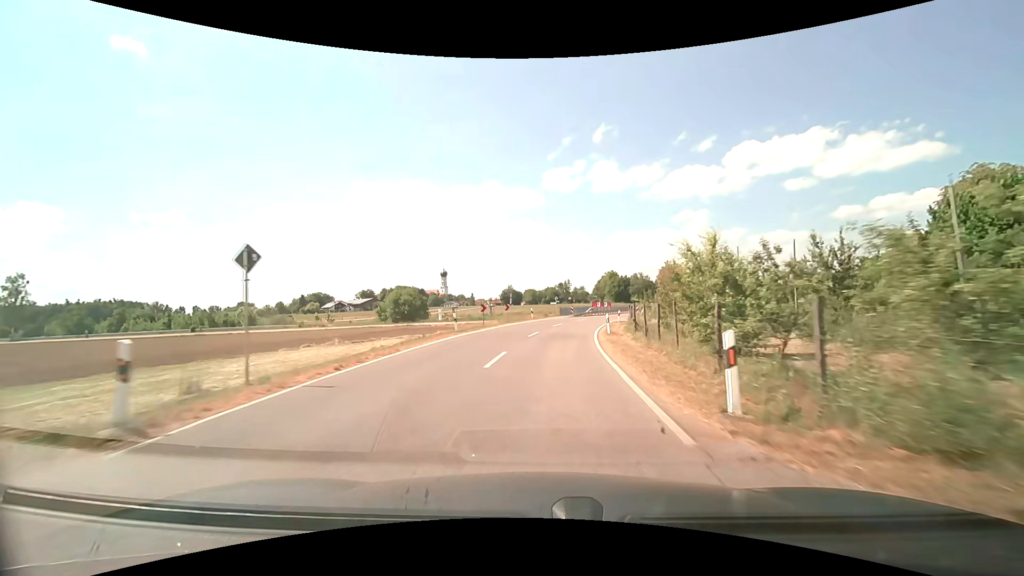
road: unclassified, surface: asphalt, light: Day
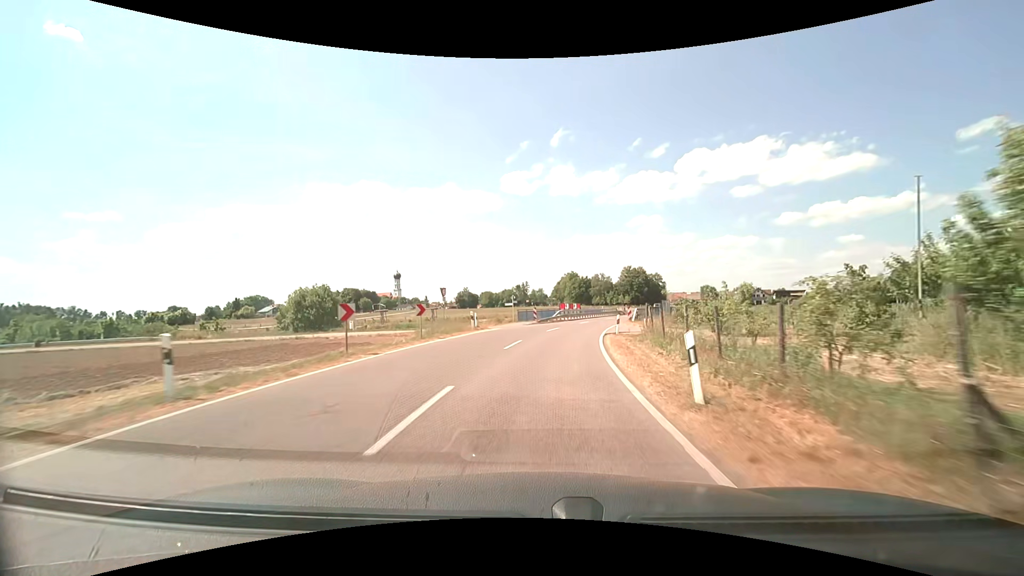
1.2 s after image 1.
(+0.6, +18.5) m; +5°
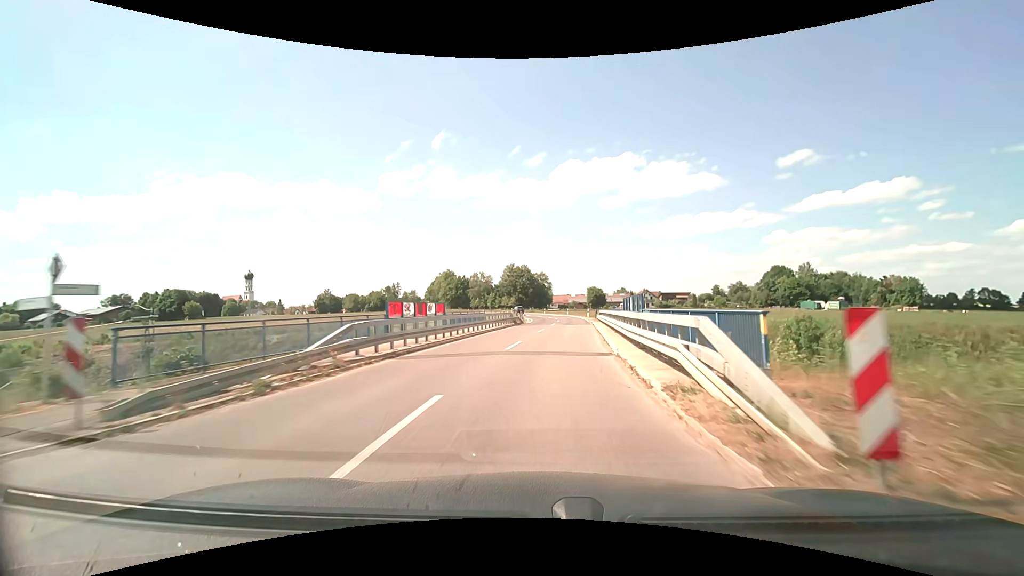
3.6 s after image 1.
(+3.7, +36.8) m; +13°
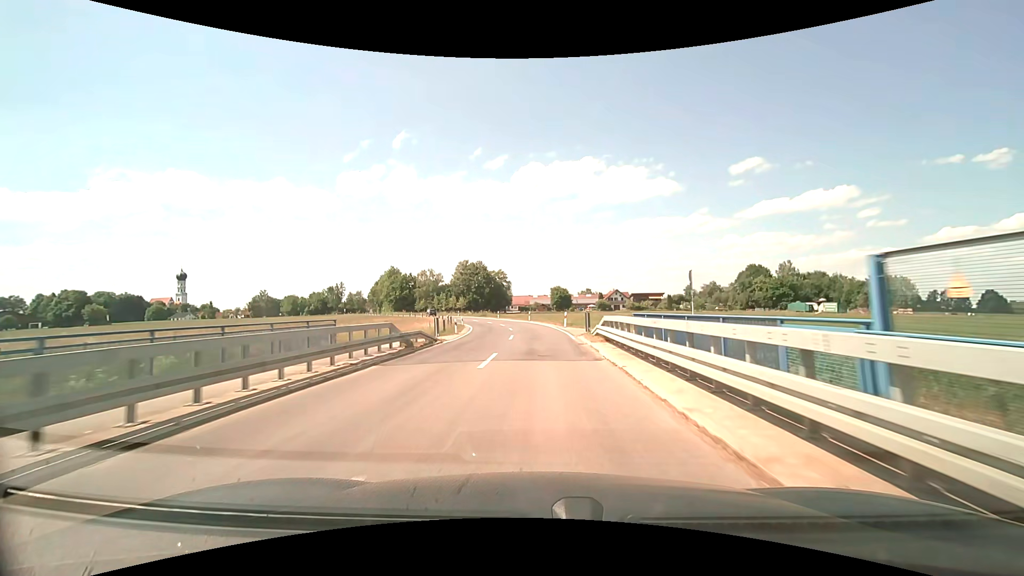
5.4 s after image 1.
(+1.6, +27.7) m; +5°
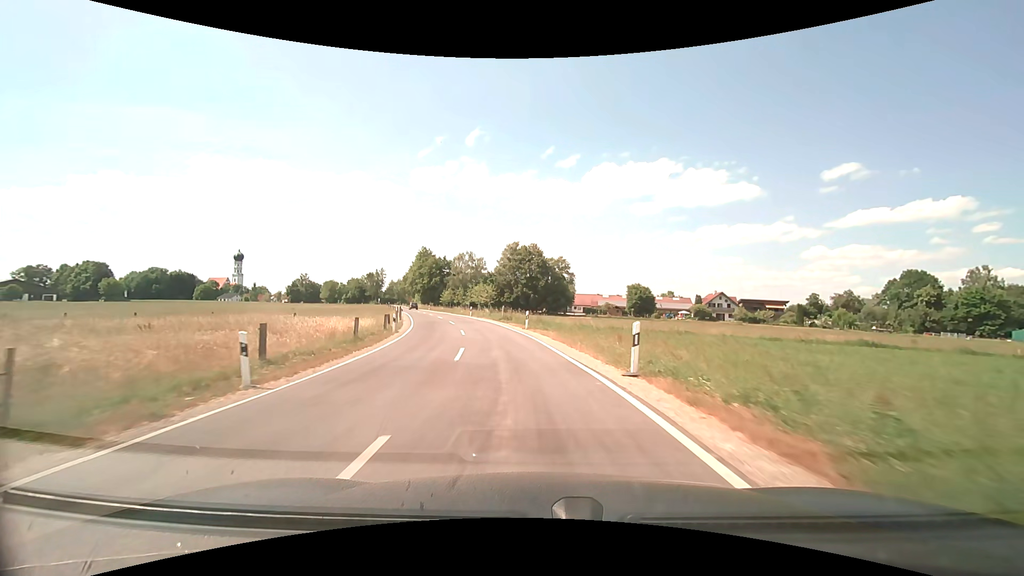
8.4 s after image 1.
(-1.3, +46.9) m; -7°
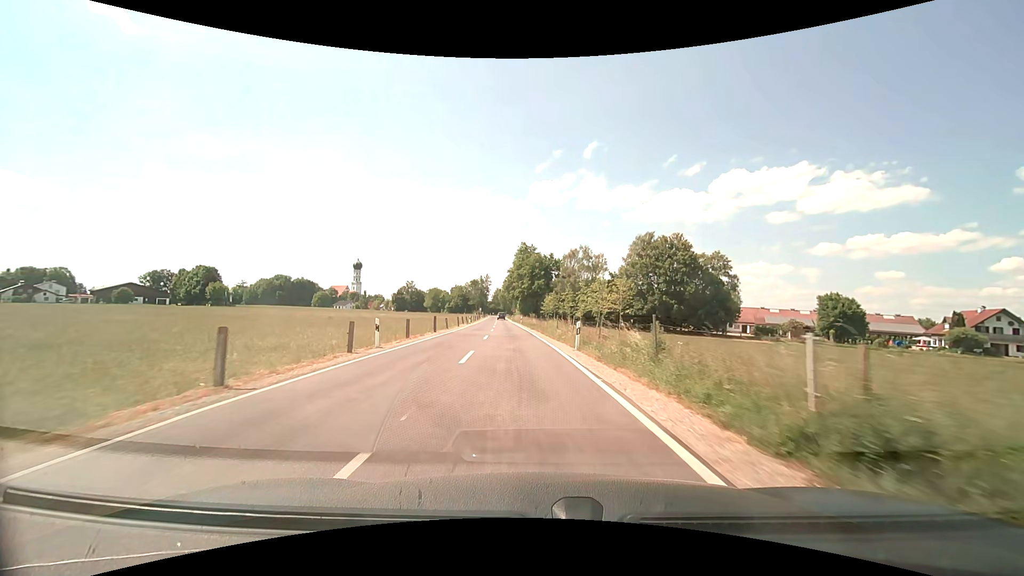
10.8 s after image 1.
(-4.2, +37.1) m; -13°
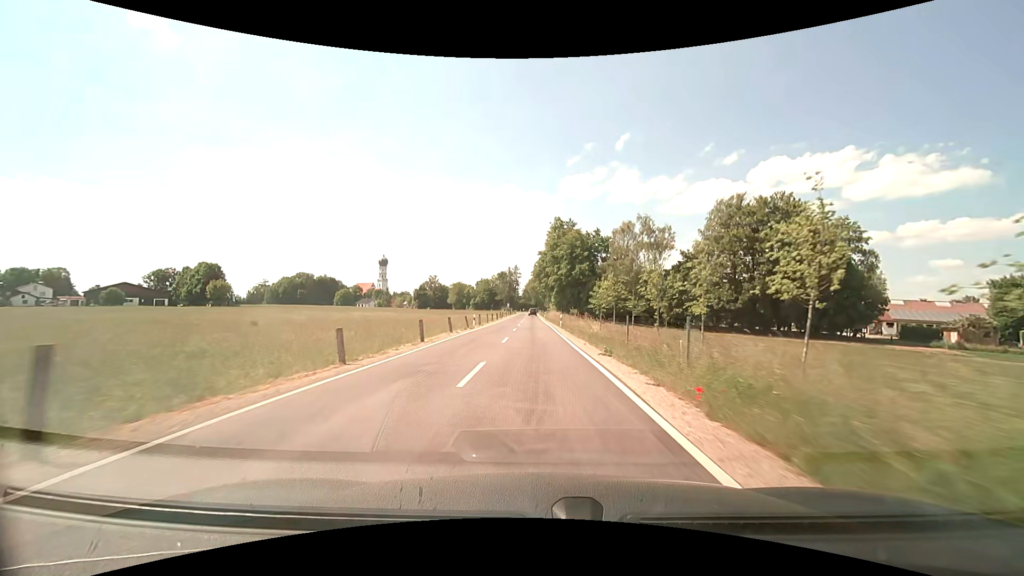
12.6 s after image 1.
(-1.3, +28.4) m; -4°
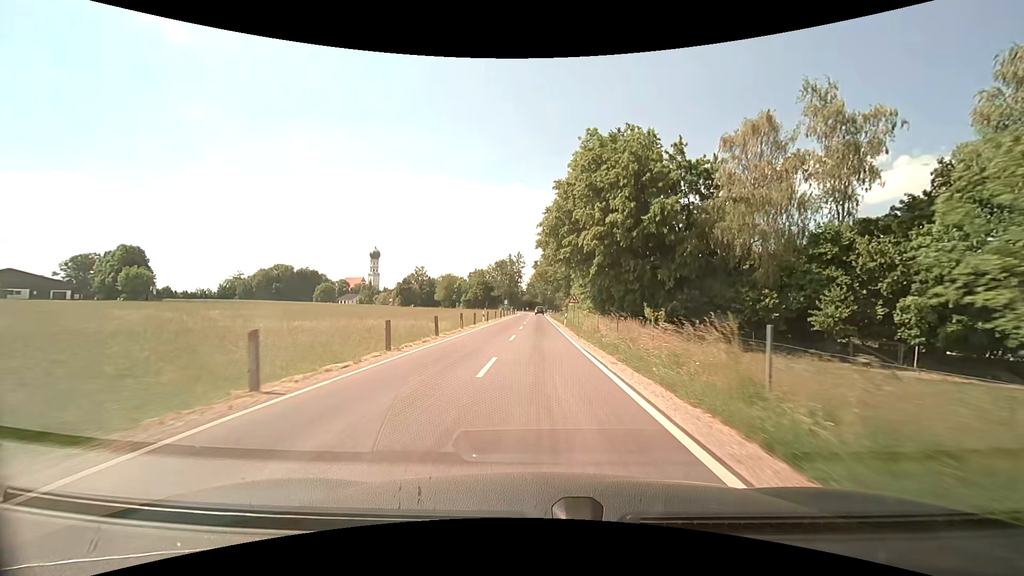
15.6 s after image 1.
(-0.6, +46.9) m; -1°
(0, +10) (0, +20) (0, +30) (0, +40) (0, +50) (0, +60) (0, +70) (0, +80) (0, +90) (0, +100) m
